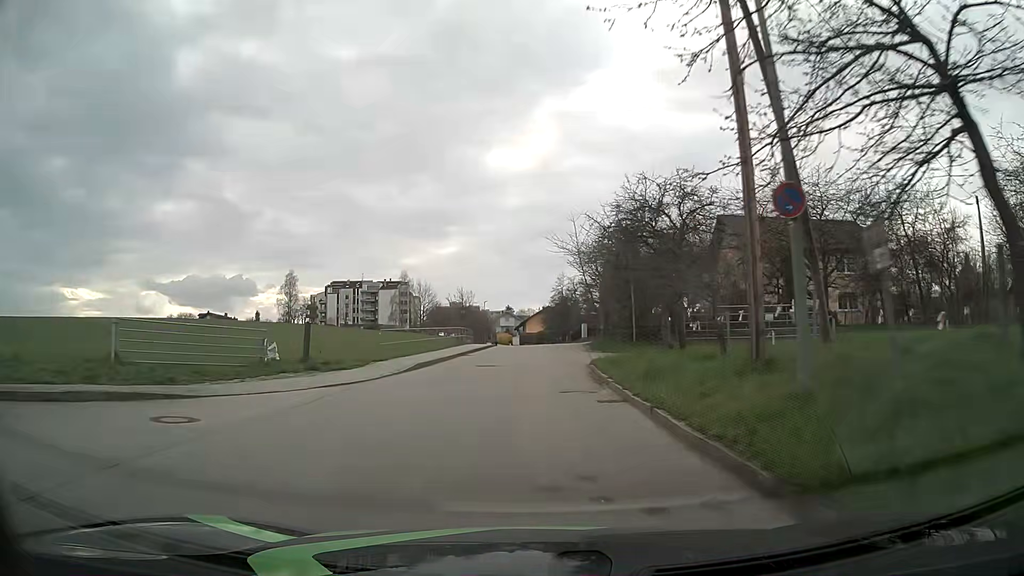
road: unclassified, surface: asphalt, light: Day
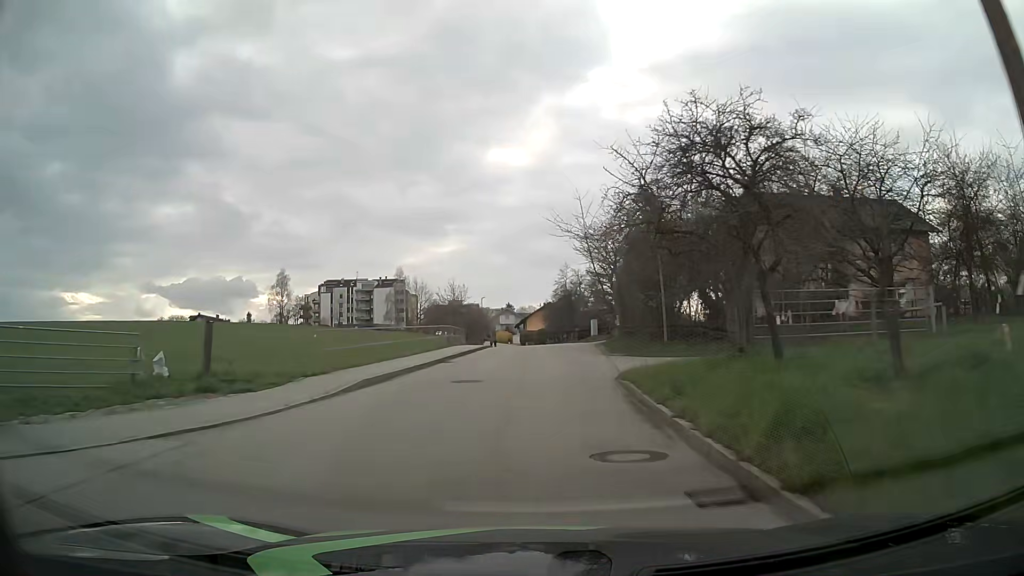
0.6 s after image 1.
(0.0, +7.3) m; 0°
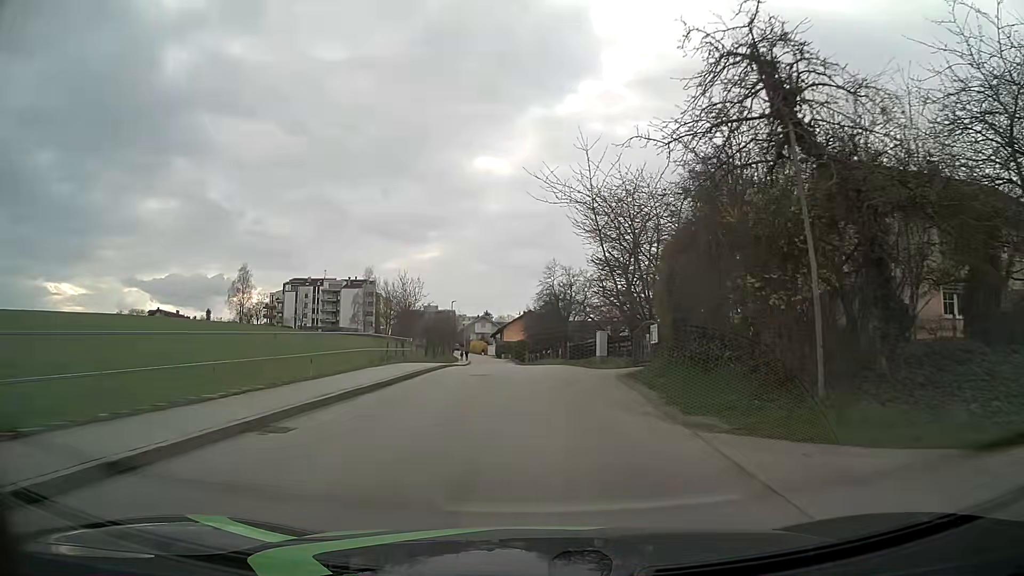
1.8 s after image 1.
(0.0, +14.9) m; +1°
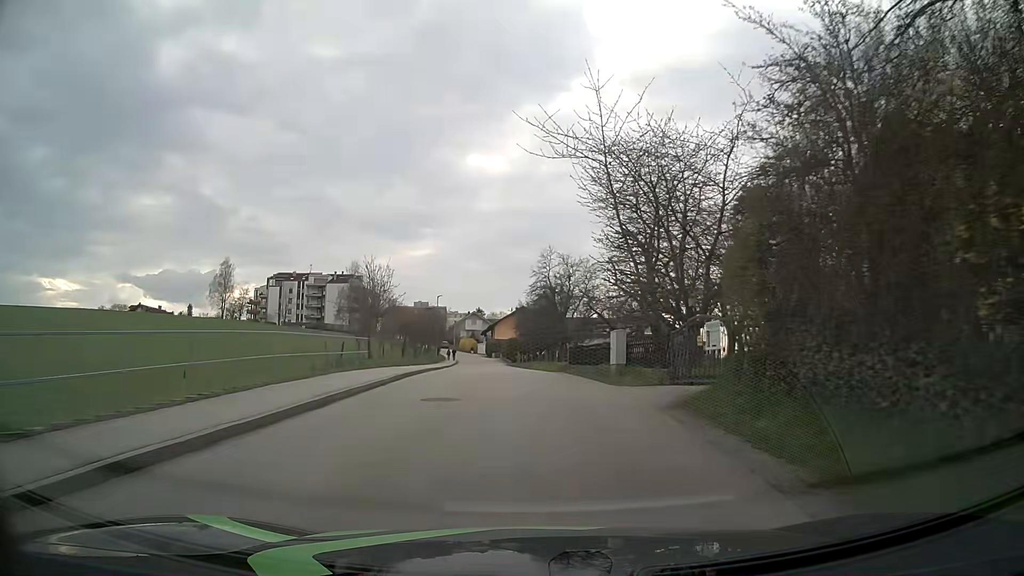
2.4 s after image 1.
(0.0, +7.4) m; +1°
